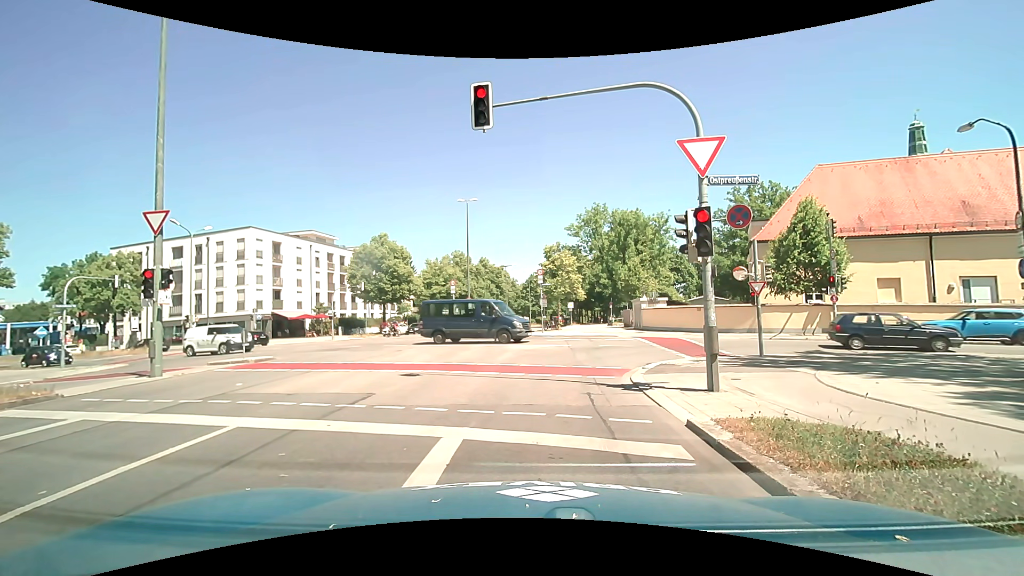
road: secondary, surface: asphalt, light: Day
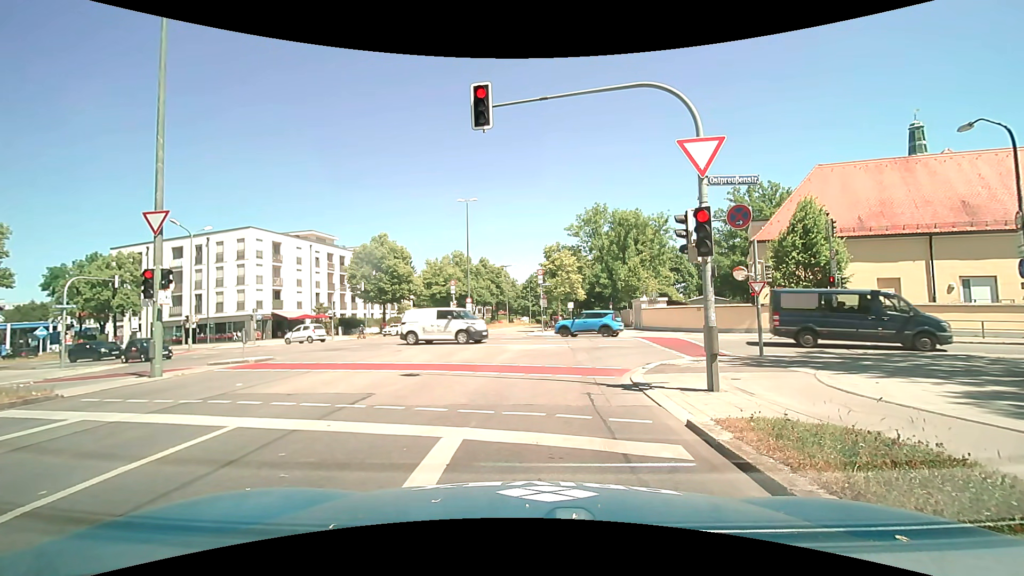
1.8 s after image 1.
(0.0, 0.0) m; 0°
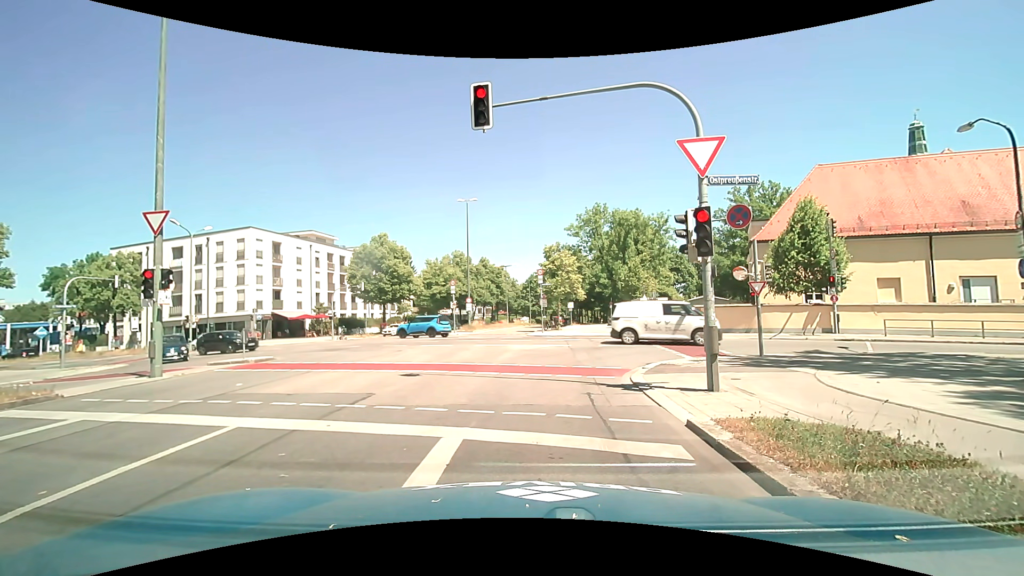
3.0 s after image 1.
(0.0, 0.0) m; 0°
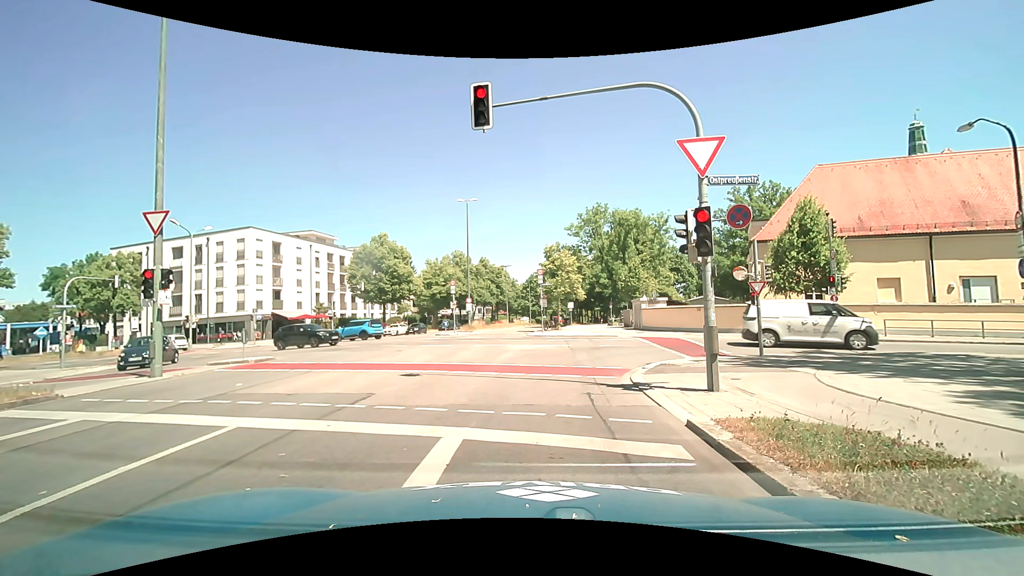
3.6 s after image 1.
(0.0, 0.0) m; 0°
